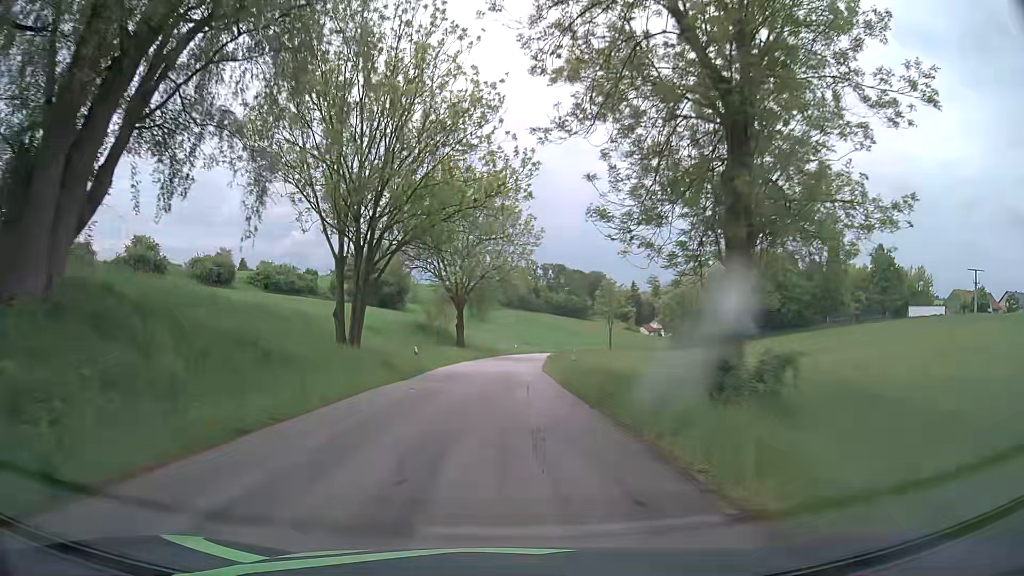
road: tertiary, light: Day
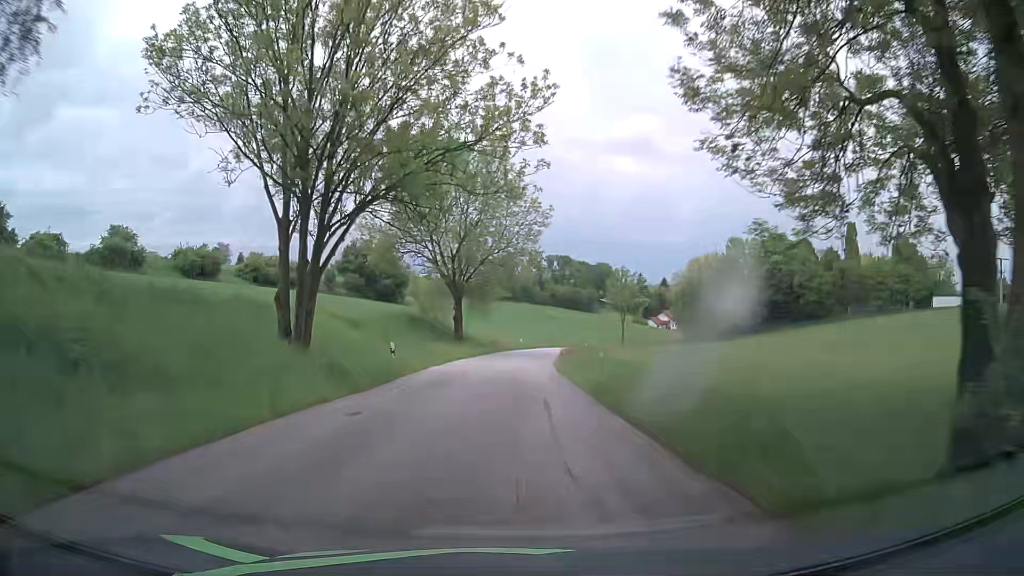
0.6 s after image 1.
(0.0, +7.8) m; 0°
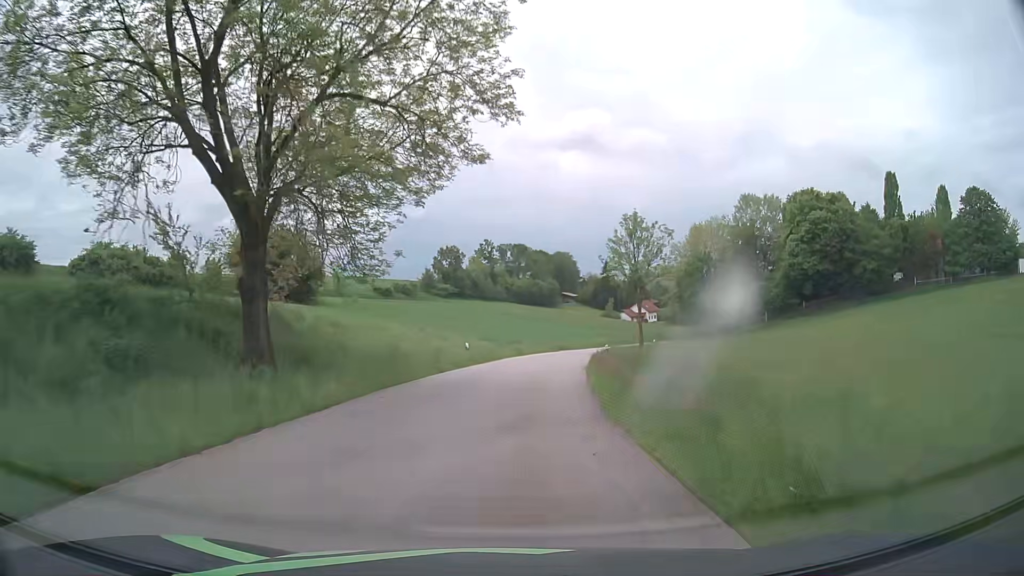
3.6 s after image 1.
(+0.7, +38.6) m; +3°
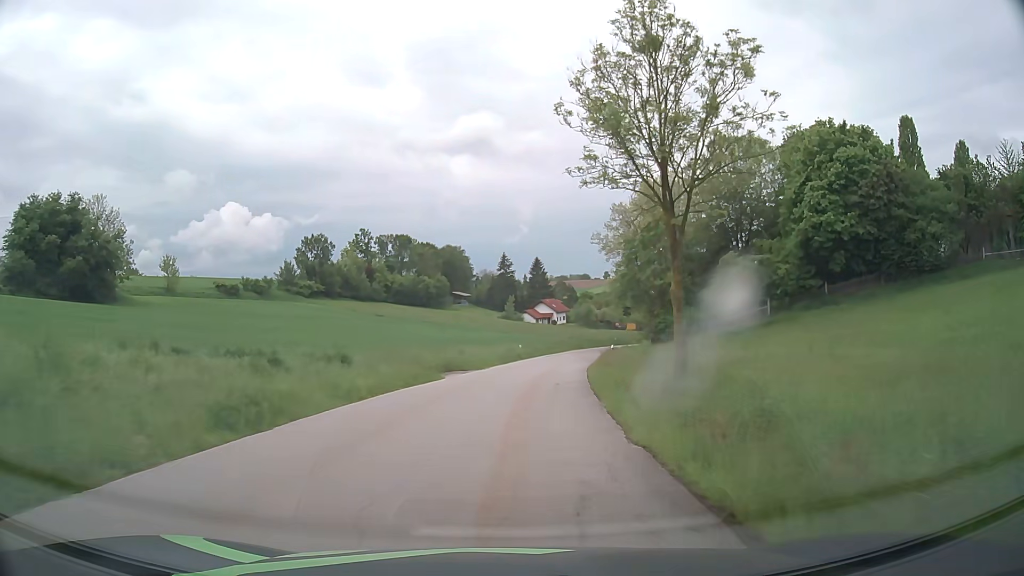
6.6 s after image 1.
(+3.2, +38.1) m; +9°
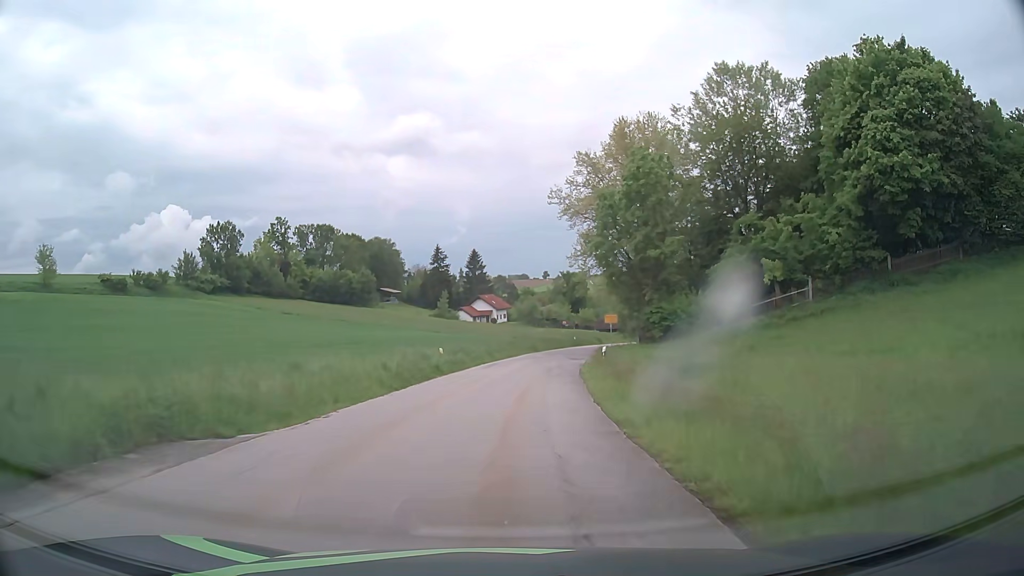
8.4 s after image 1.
(+1.1, +22.9) m; +5°
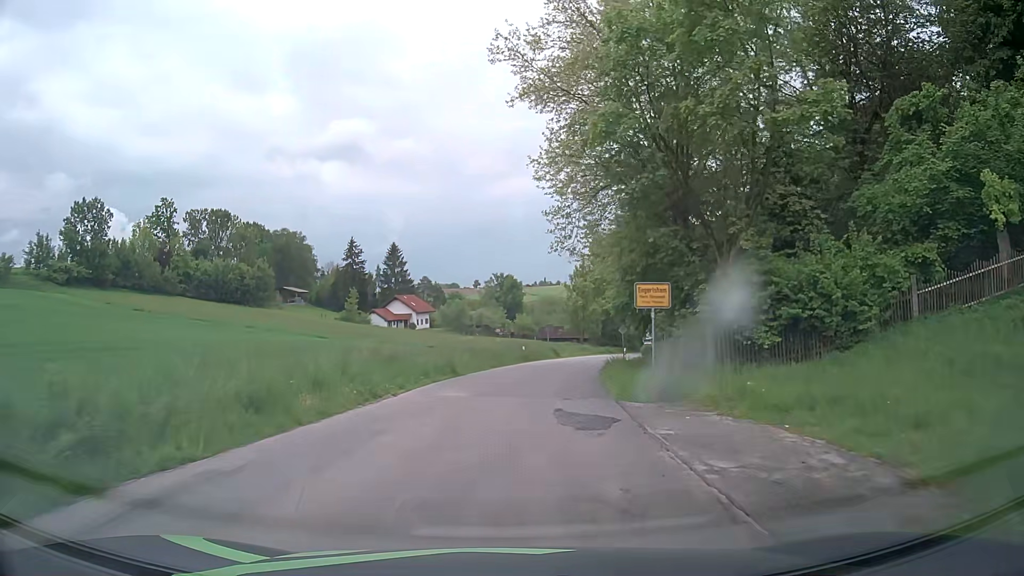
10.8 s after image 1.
(+1.7, +30.6) m; +5°
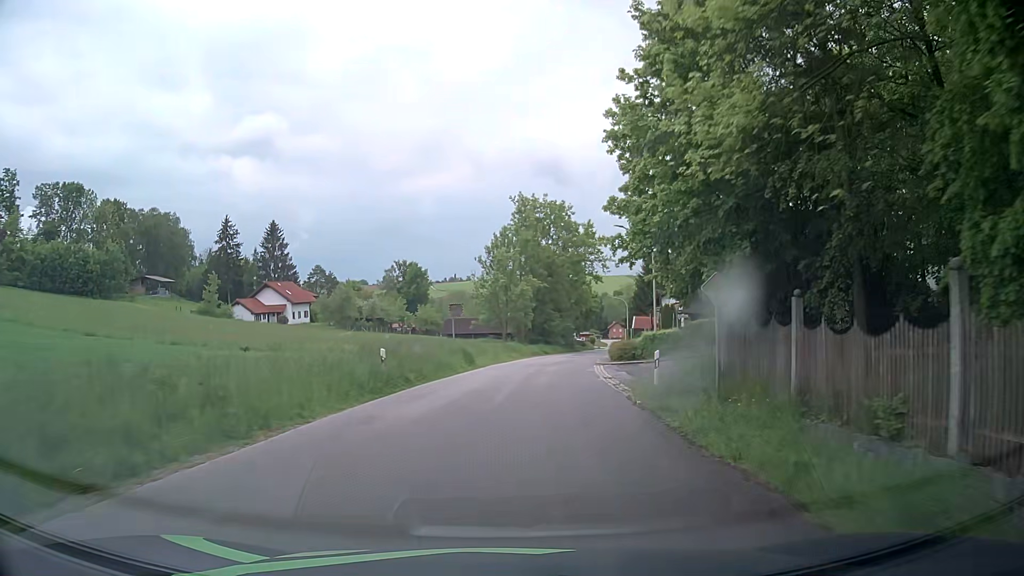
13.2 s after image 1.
(+2.2, +30.4) m; +9°
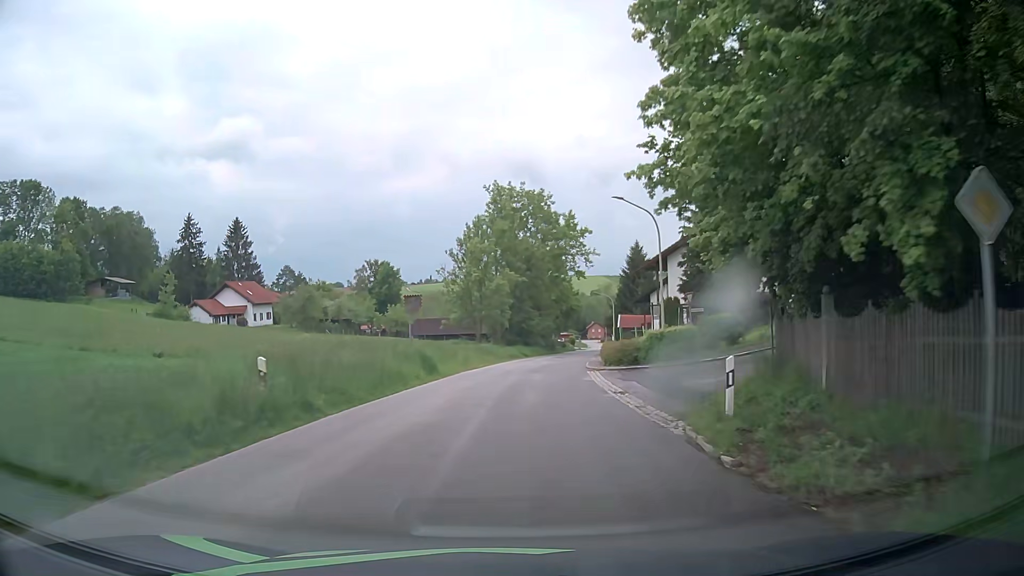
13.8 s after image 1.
(+0.1, +7.6) m; +2°
(0, +10) (+1, +20) (+1, +30) (+2, +40) (+4, +50) (+5, +60) (+7, +70) (+8, +79) (+10, +89) (+12, +99) m
